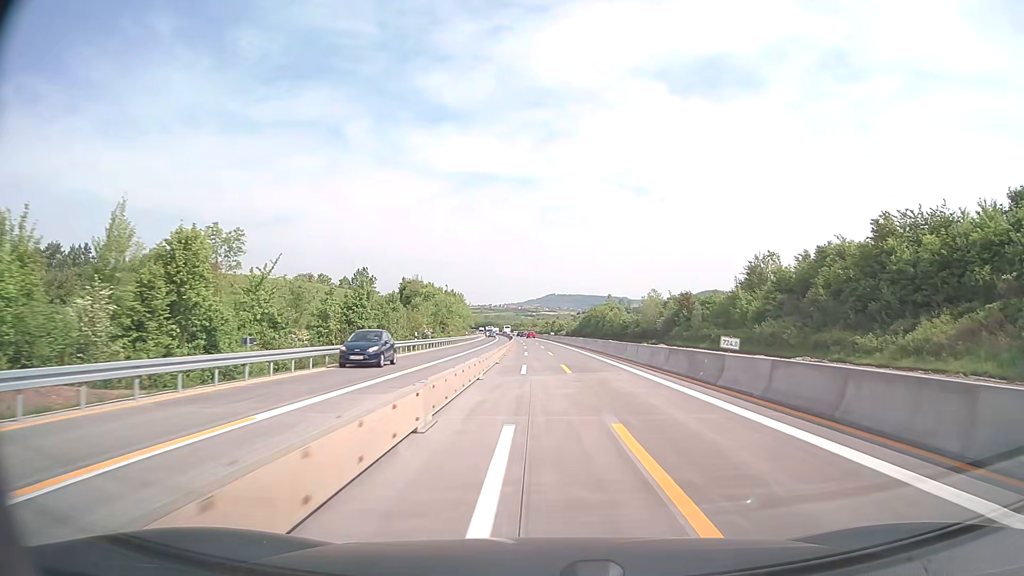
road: motorway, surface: concrete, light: Day
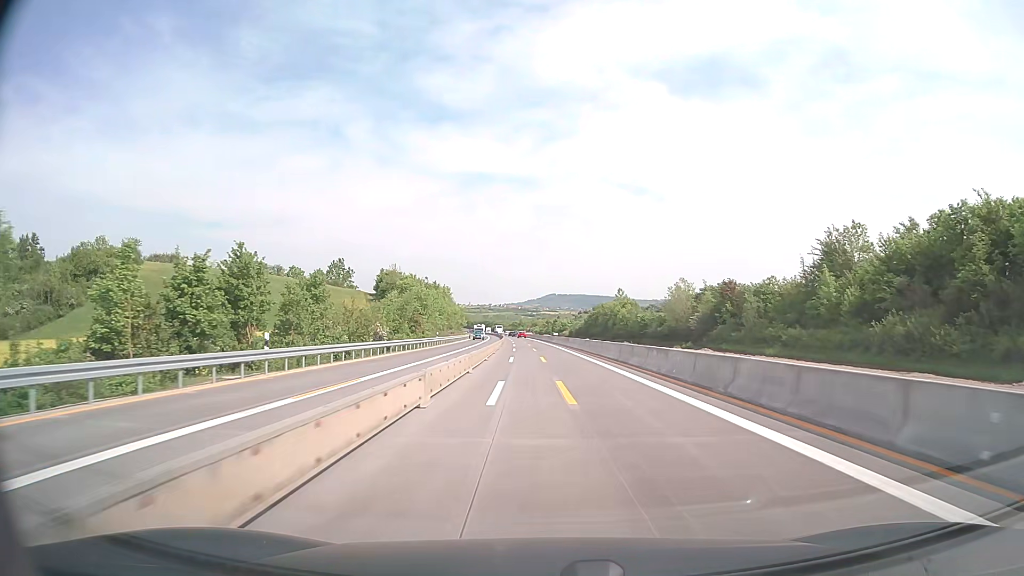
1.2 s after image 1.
(0.0, +27.2) m; 0°
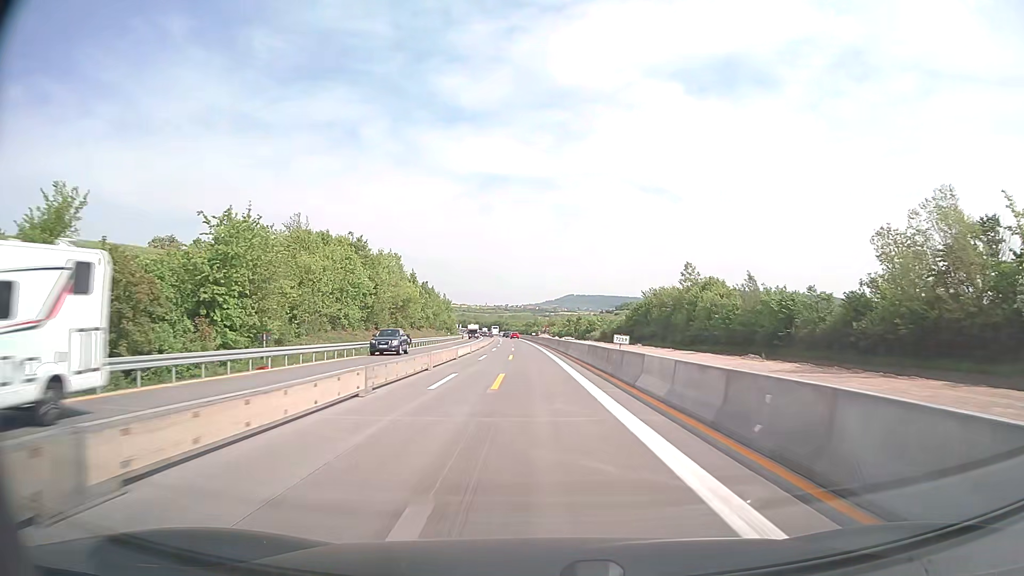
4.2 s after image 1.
(-0.5, +67.9) m; -1°
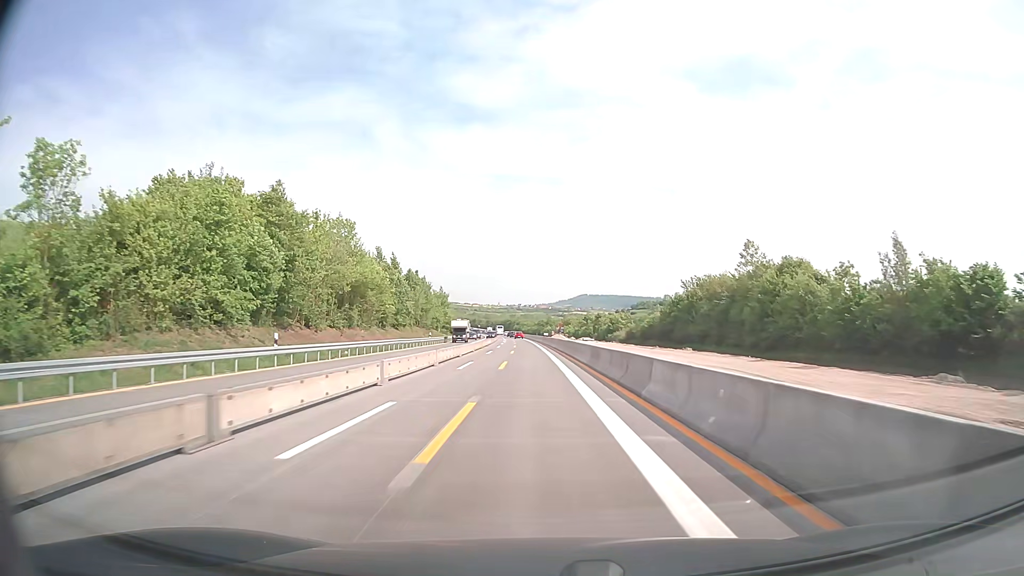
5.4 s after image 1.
(-0.3, +27.1) m; -1°
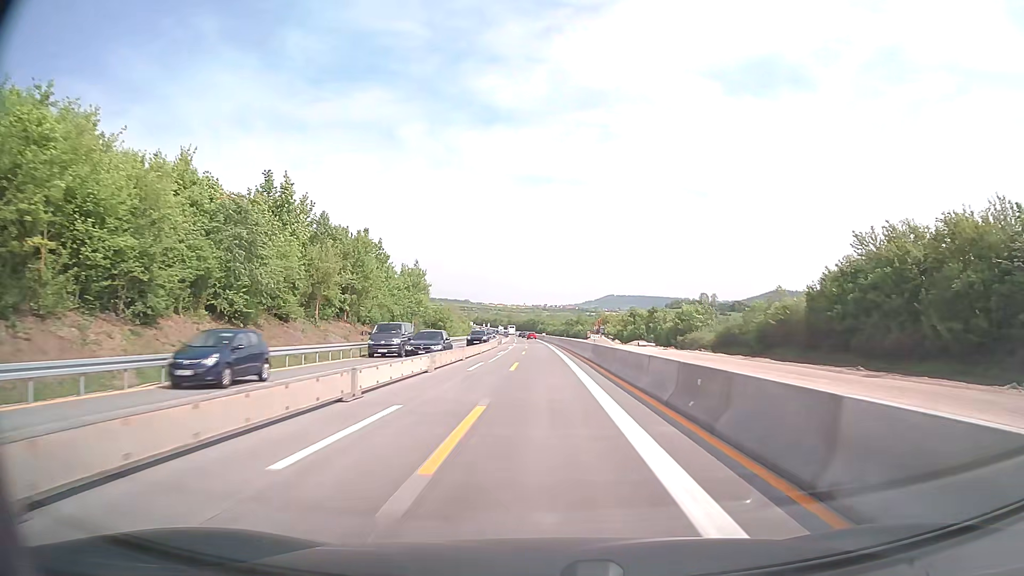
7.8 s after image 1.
(-1.1, +54.2) m; -2°
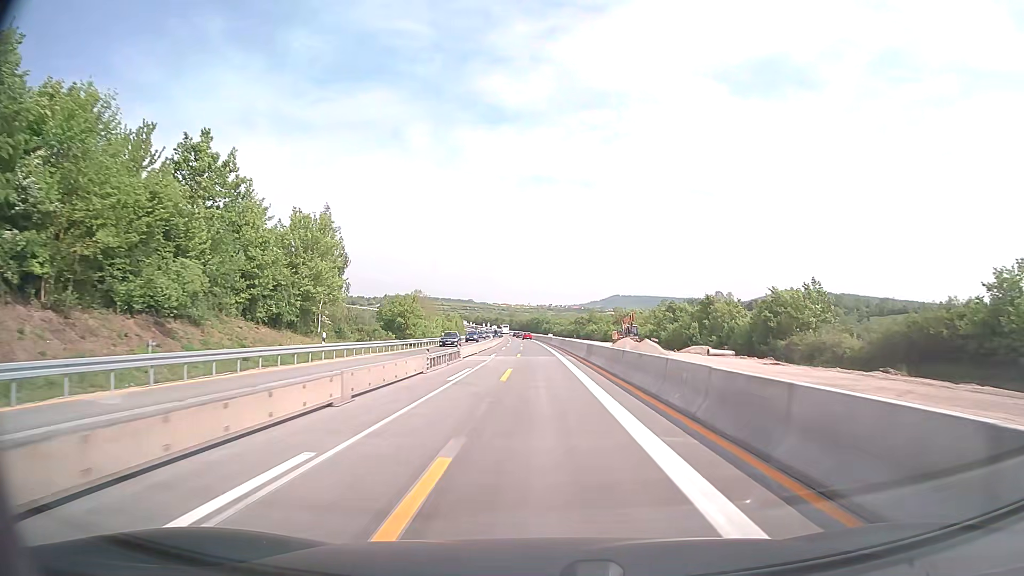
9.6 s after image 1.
(-0.2, +40.7) m; 0°
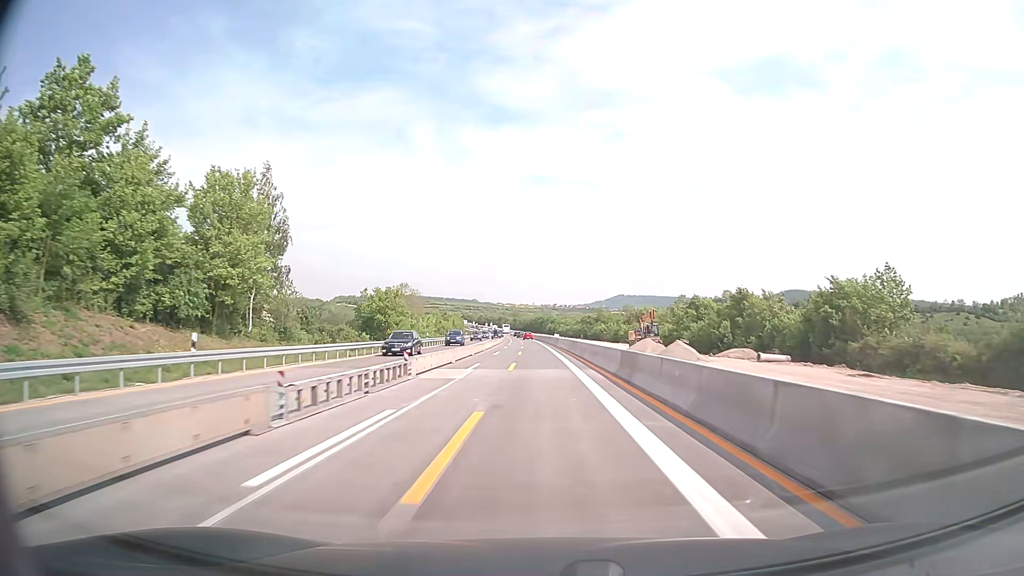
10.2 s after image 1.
(0.0, +13.6) m; 0°
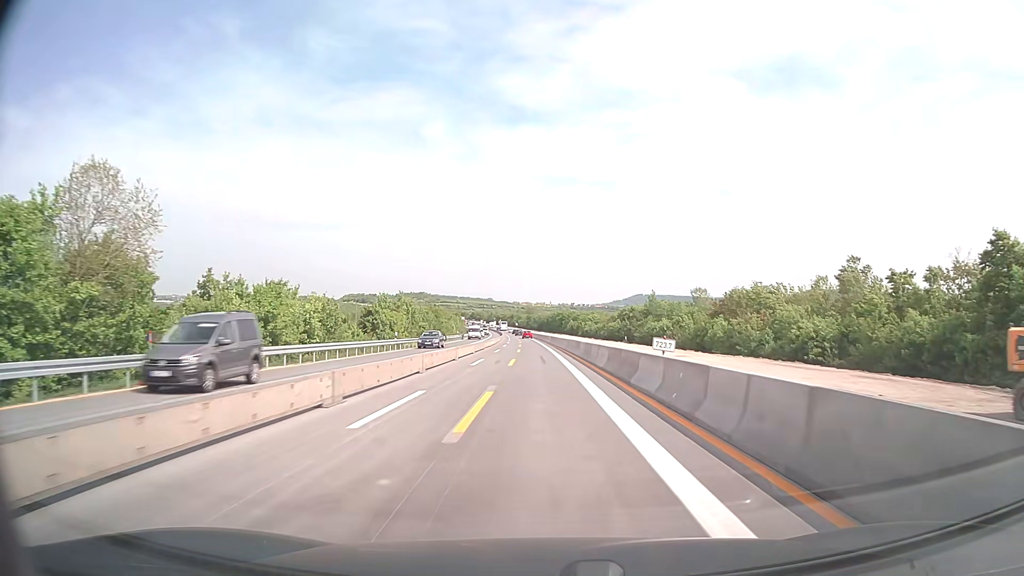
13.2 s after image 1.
(-1.0, +67.9) m; -2°
(0, +10) (0, +20) (0, +30) (0, +40) (0, +50) (-1, +60) (-1, +70) (-1, +80) (-2, +90) (-2, +100) m
